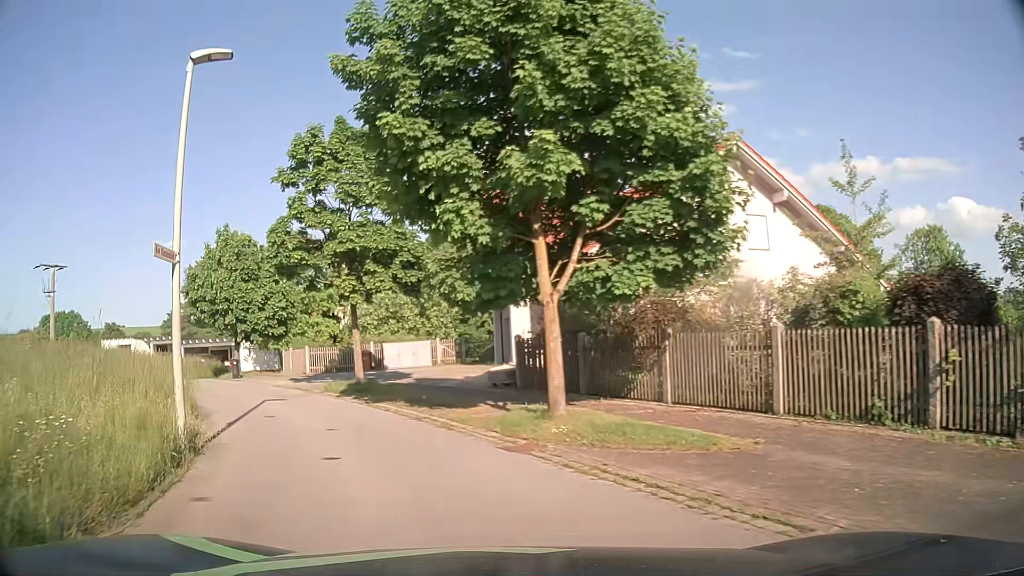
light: Day
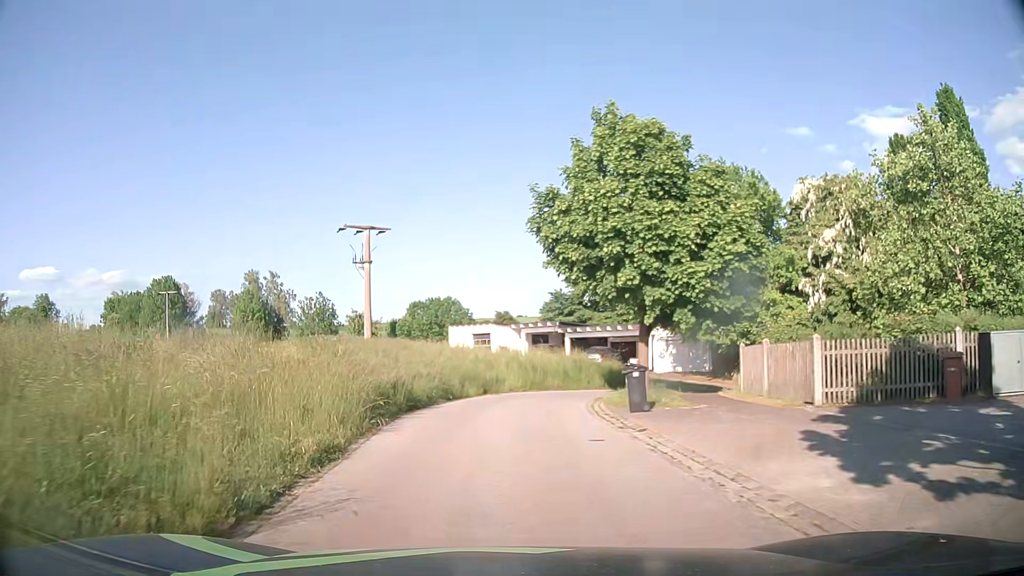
(-6.7, +19.5) m; -35°
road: residential
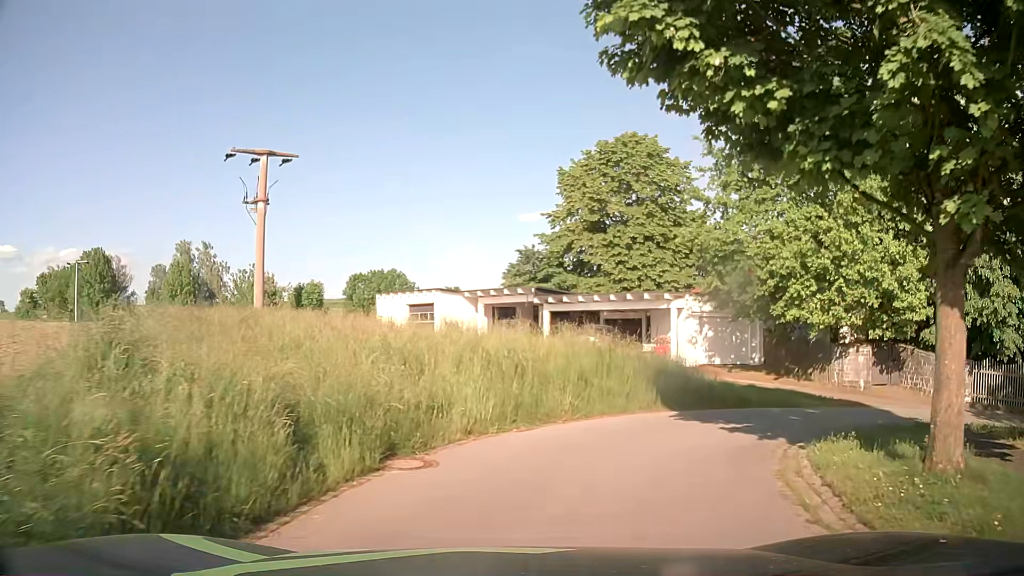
(-0.1, +15.5) m; +4°
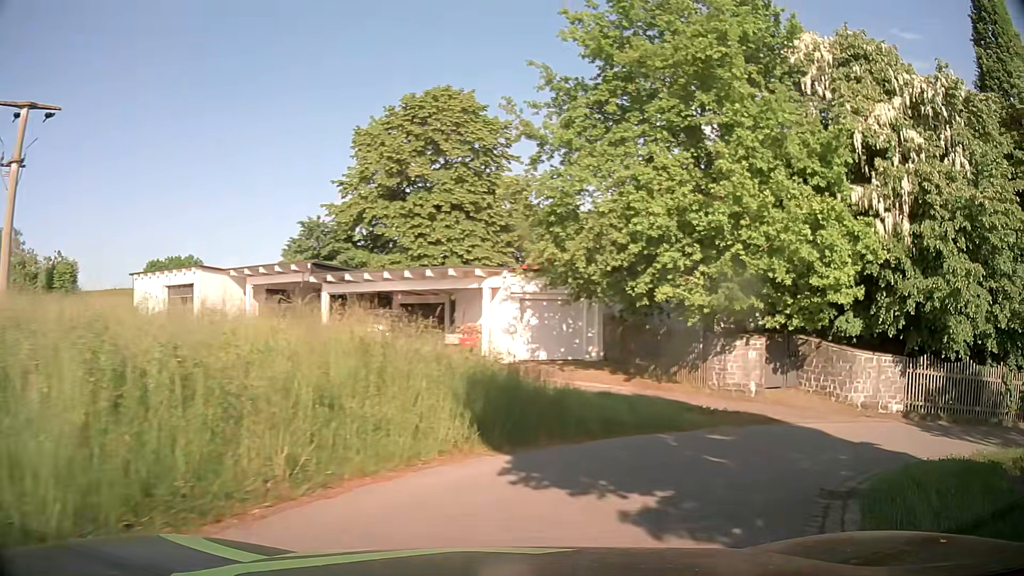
(+0.8, +6.7) m; +18°
(+3, +9) (+12, +14) (+22, +13) (+31, +9) (+39, +4) (+48, -1) (+58, -1) (+65, +6) (+64, +16) (+60, +25) m
